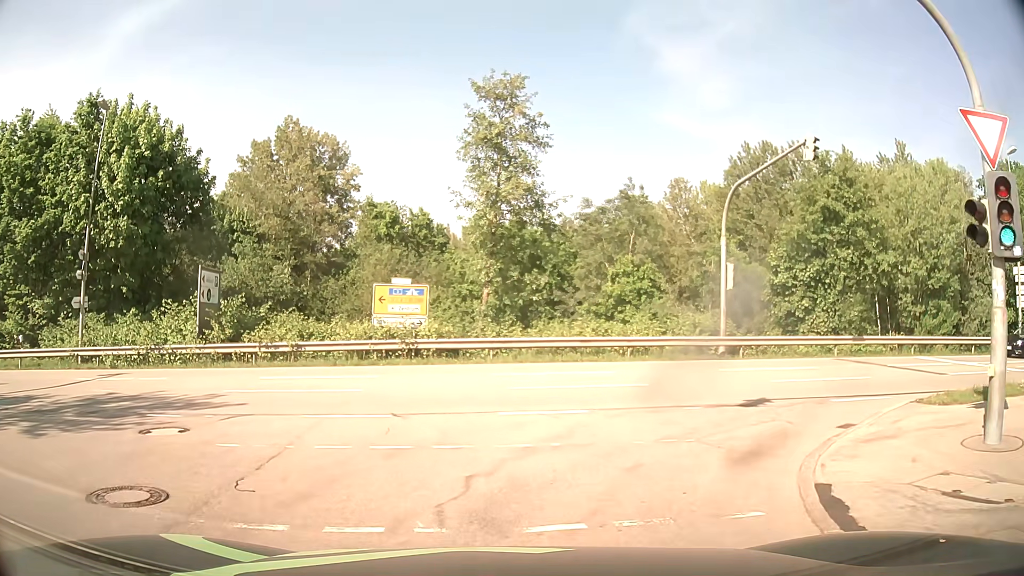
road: residential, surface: asphalt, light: Day
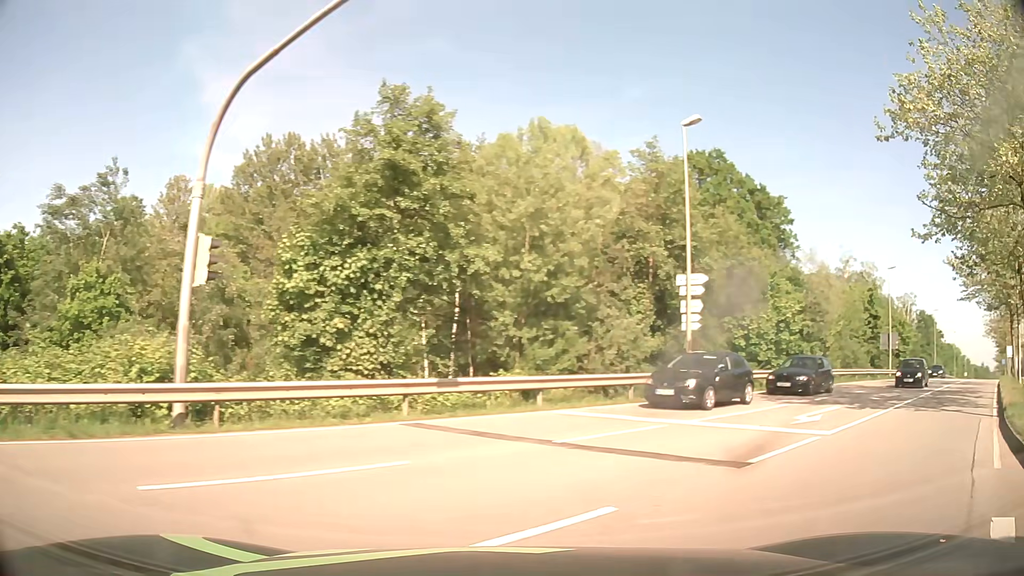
(+3.6, +11.9) m; +45°
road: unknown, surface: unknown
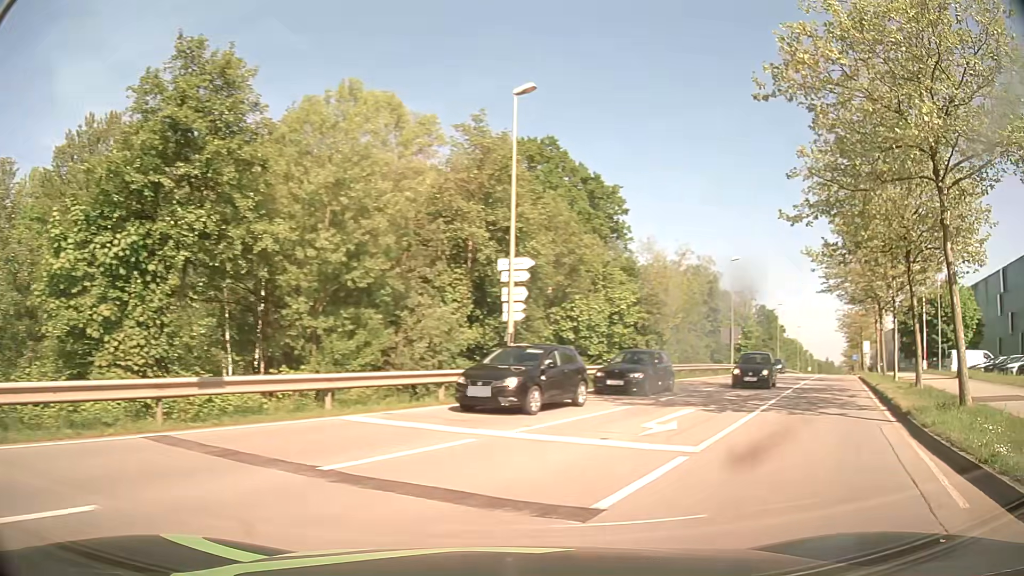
(+0.3, +2.8) m; +12°
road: secondary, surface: asphalt
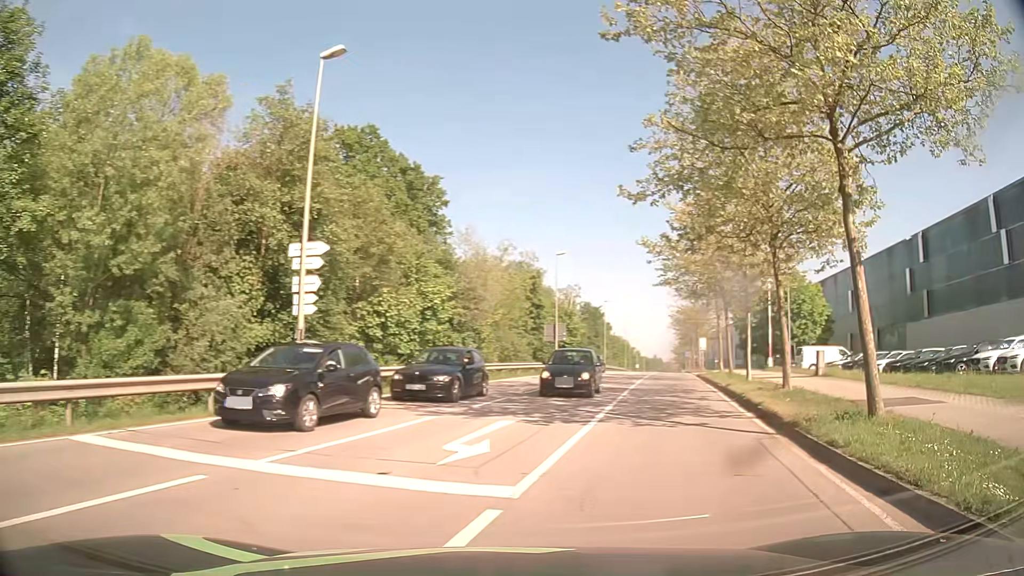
(+0.4, +3.0) m; +16°
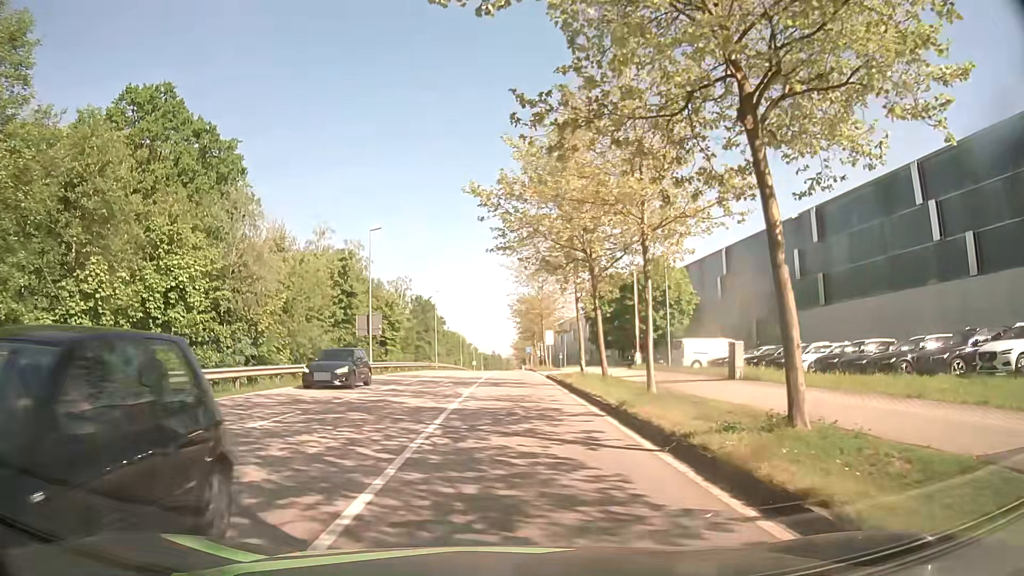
(+2.1, +10.6) m; +14°
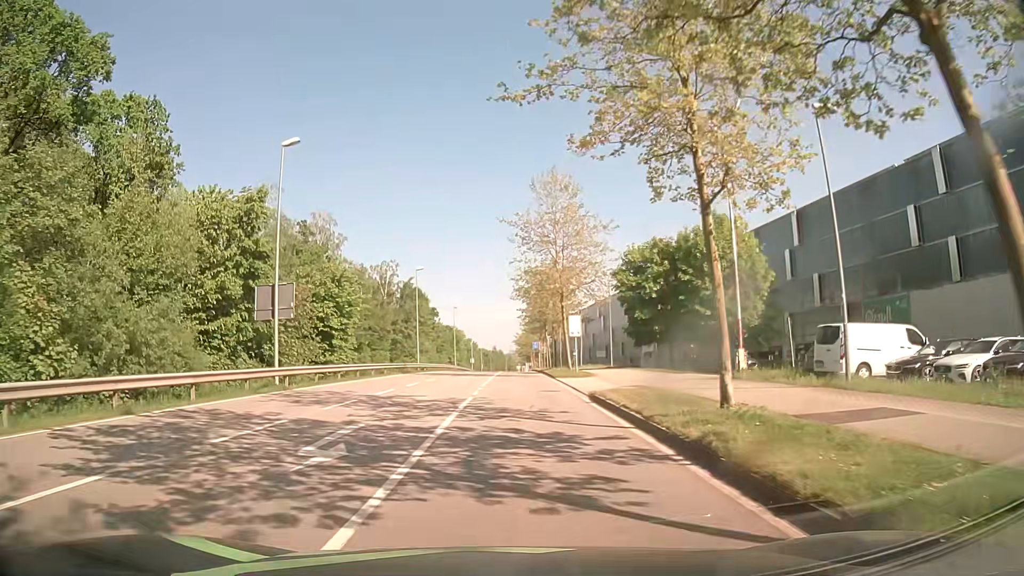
(+0.1, +20.2) m; 0°
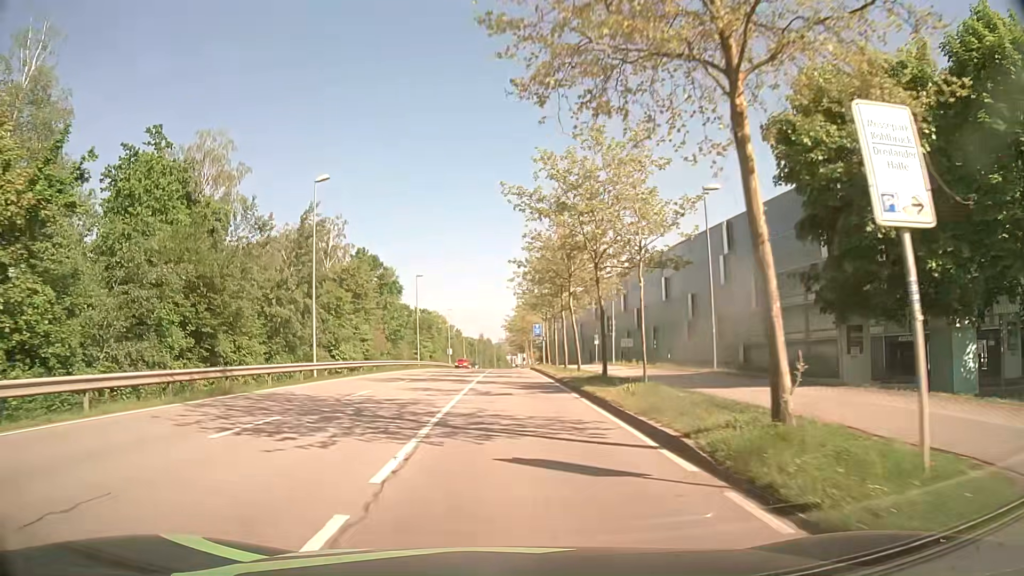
(+0.4, +33.4) m; +1°
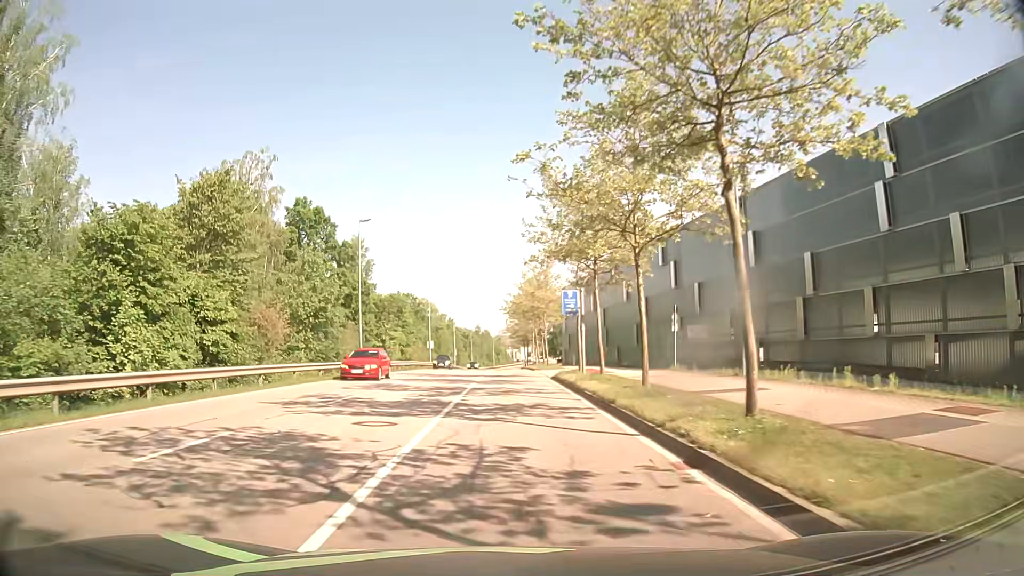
(+0.1, +29.4) m; 0°
(0, +10) (0, +20) (0, +30) (0, +40) (0, +50) (0, +60) (0, +70) (-1, +80) (-1, +90) (-1, +100) m
